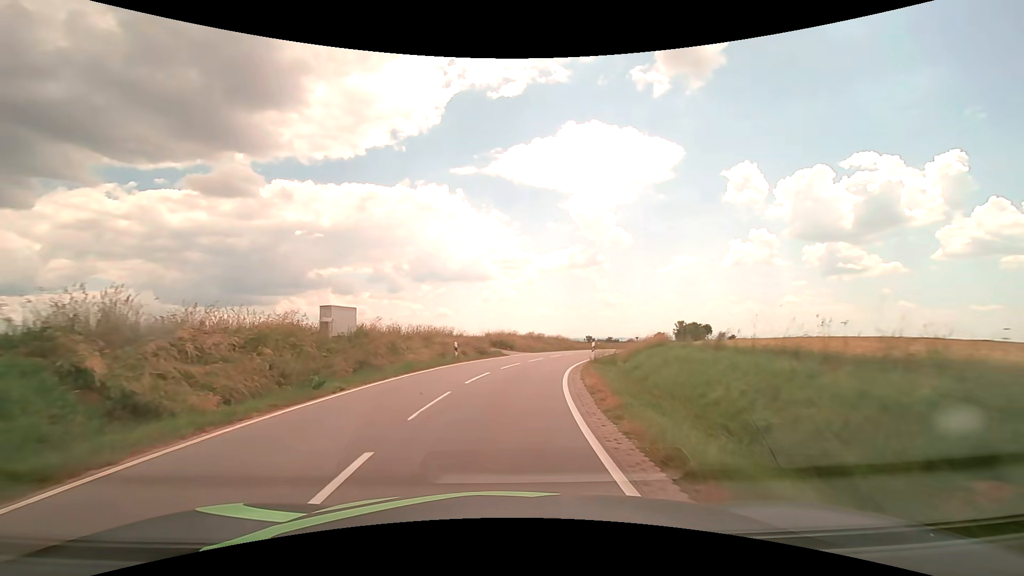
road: tertiary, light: Day
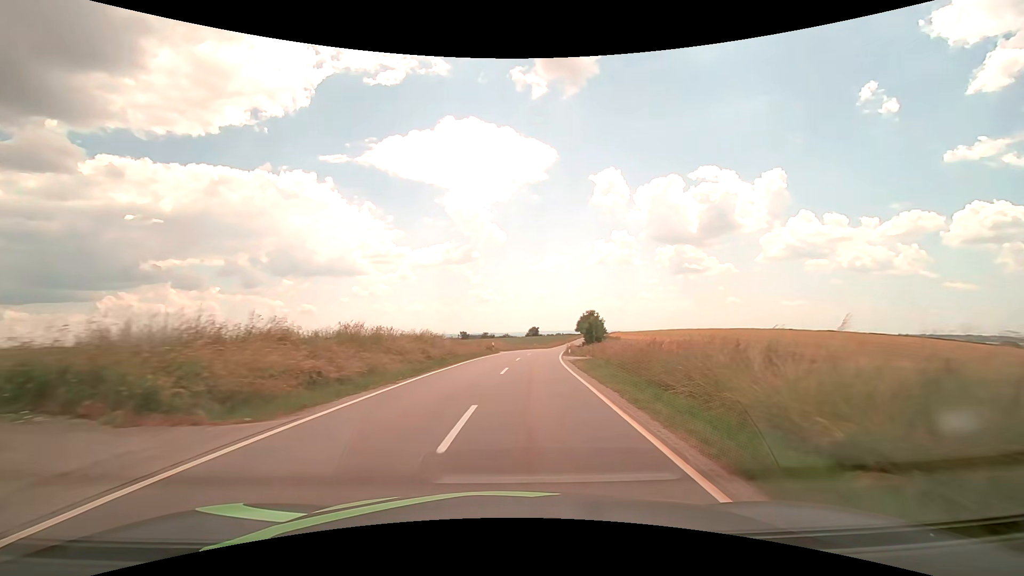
(+3.1, +32.4) m; +14°
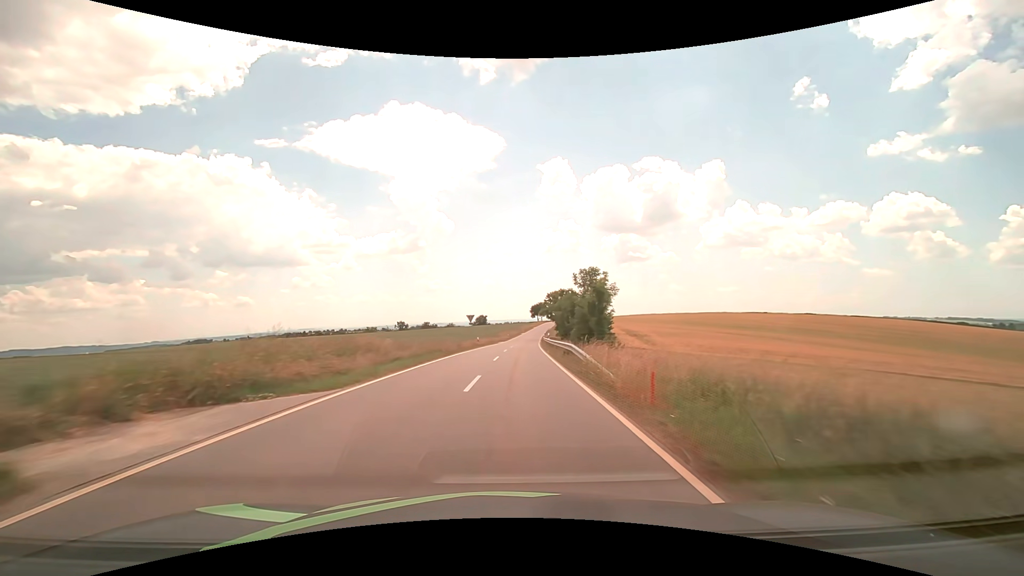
(+3.1, +44.4) m; +6°
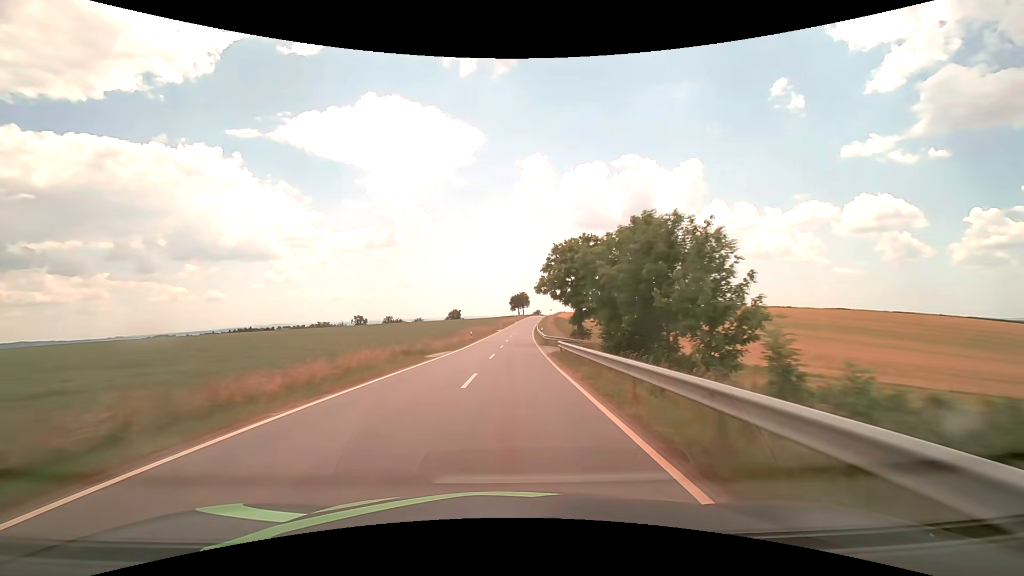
(+1.5, +47.8) m; +3°
(0, +10) (0, +20) (0, +30) (0, +40) (+1, +50) (+1, +60) (+1, +70) (+2, +80) (+2, +90) (+3, +100) m
